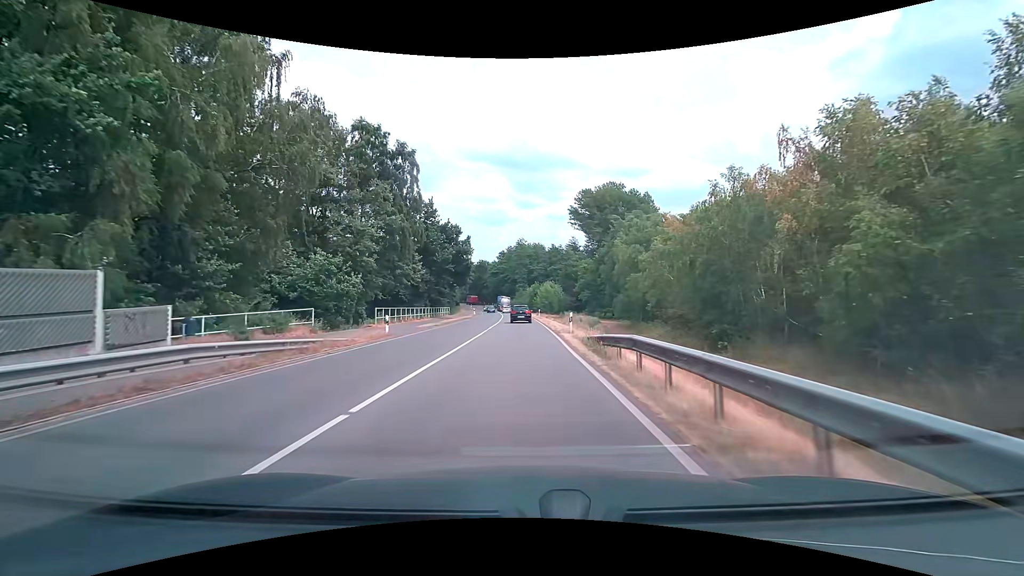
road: secondary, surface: asphalt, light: Day
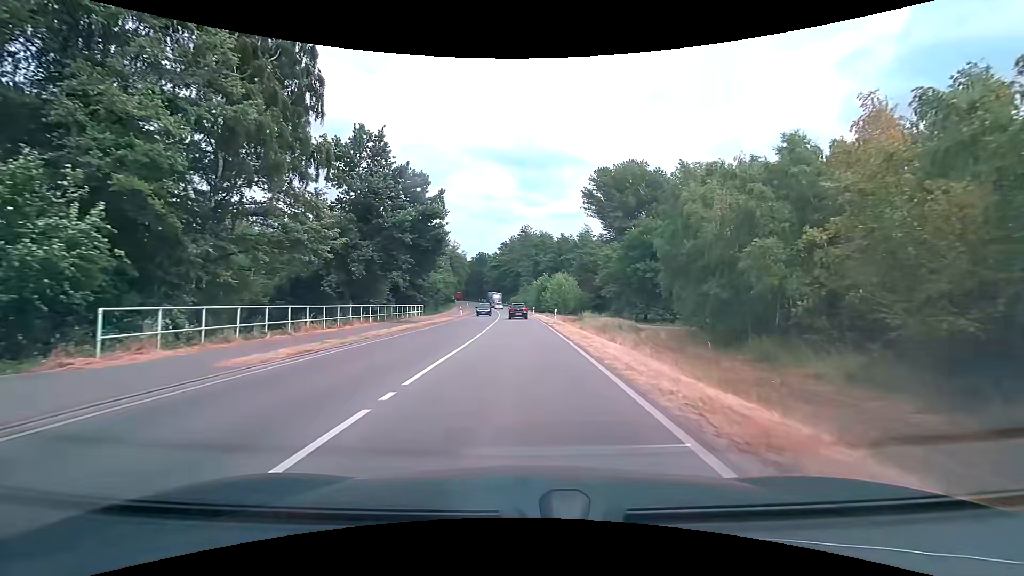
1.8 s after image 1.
(0.0, +22.8) m; 0°
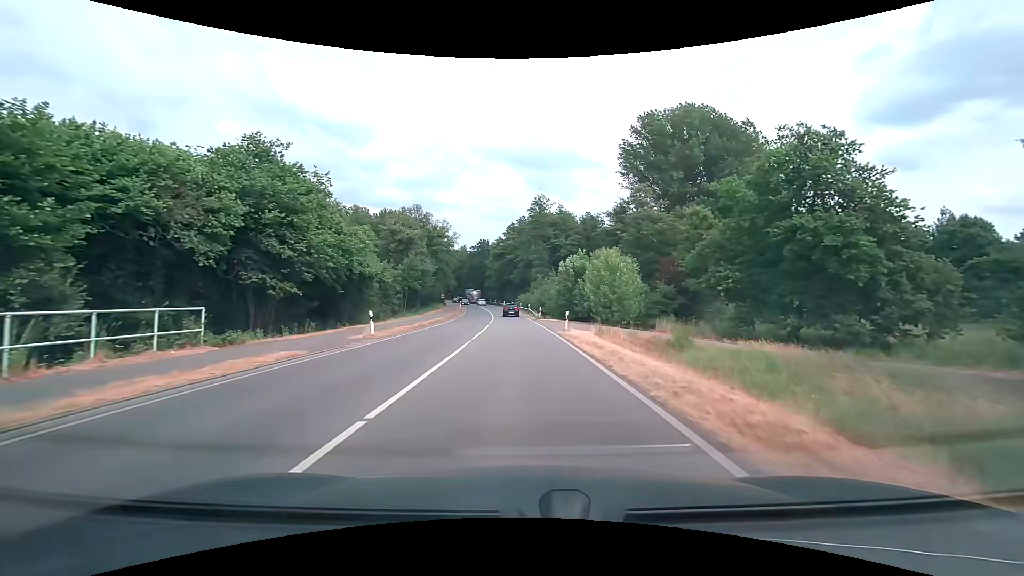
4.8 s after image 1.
(-0.2, +38.2) m; -1°
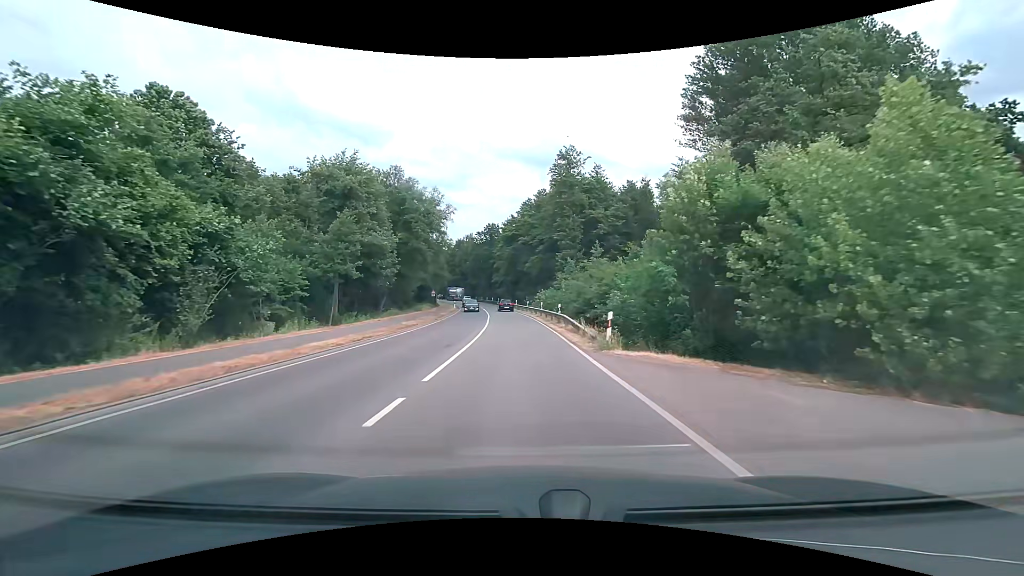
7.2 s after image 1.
(-0.6, +30.6) m; -2°
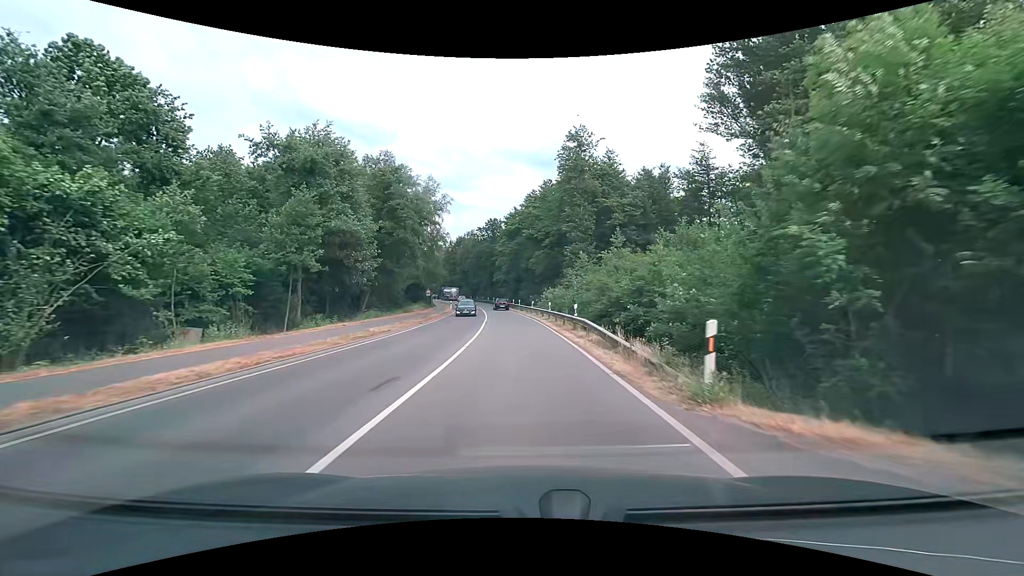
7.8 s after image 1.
(0.0, +7.6) m; 0°
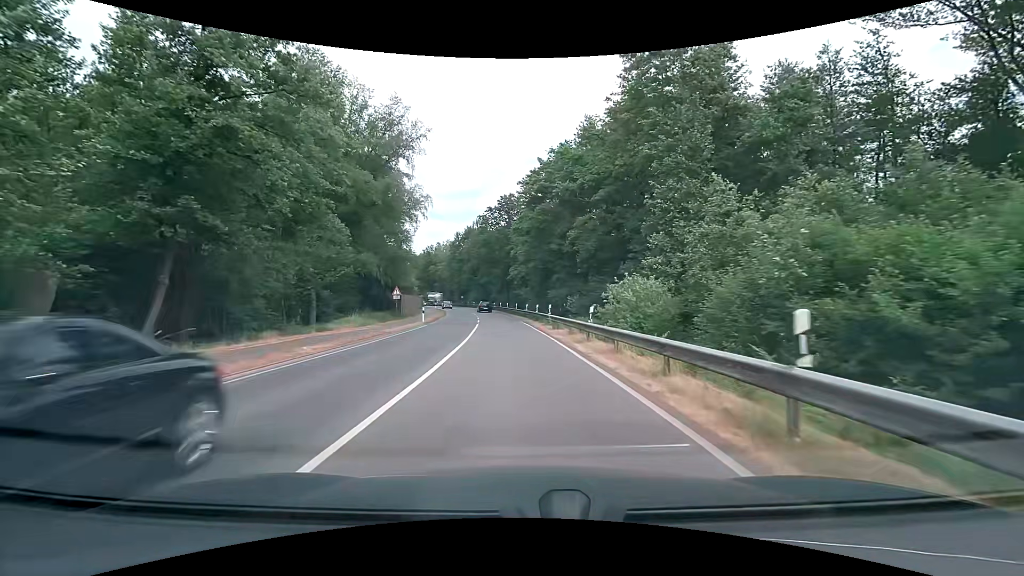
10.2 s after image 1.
(-0.6, +30.4) m; -3°
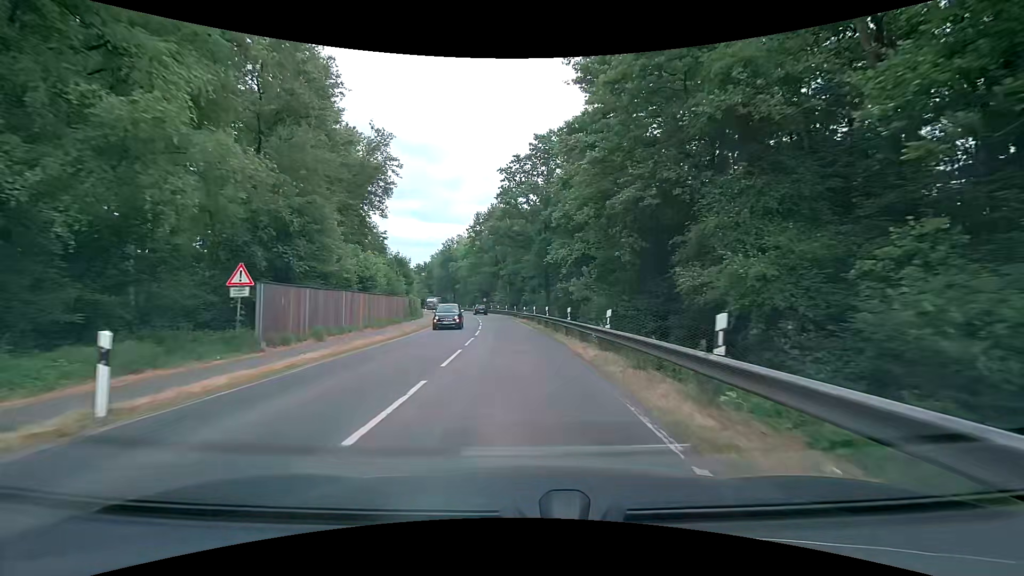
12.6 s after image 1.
(-0.9, +30.2) m; -5°
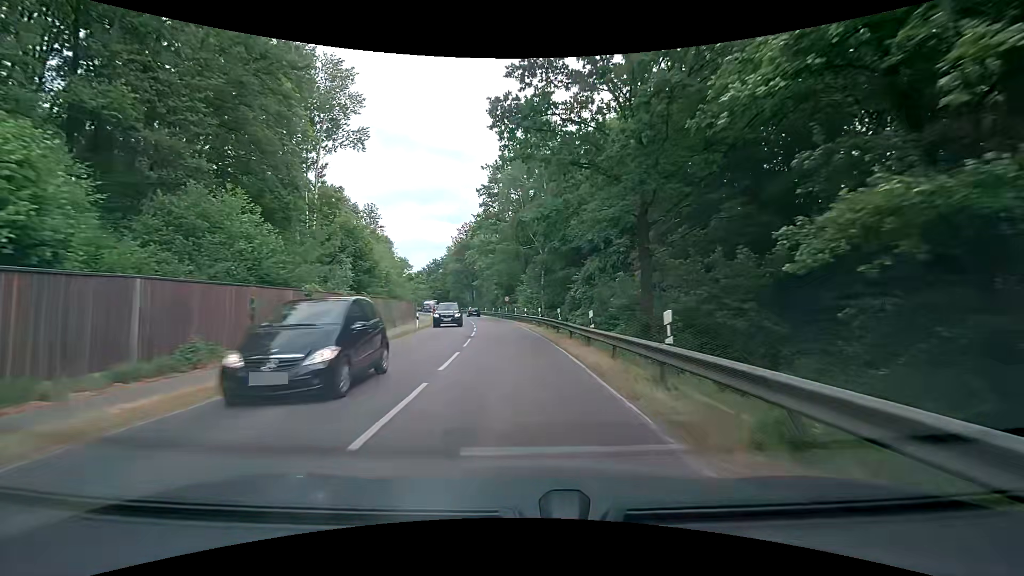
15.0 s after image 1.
(-0.6, +30.2) m; -3°
(0, +10) (-1, +20) (-1, +30) (-2, +40) (-3, +50) (-5, +60) (-6, +70) (-8, +79) (-10, +89) (-13, +99) m
